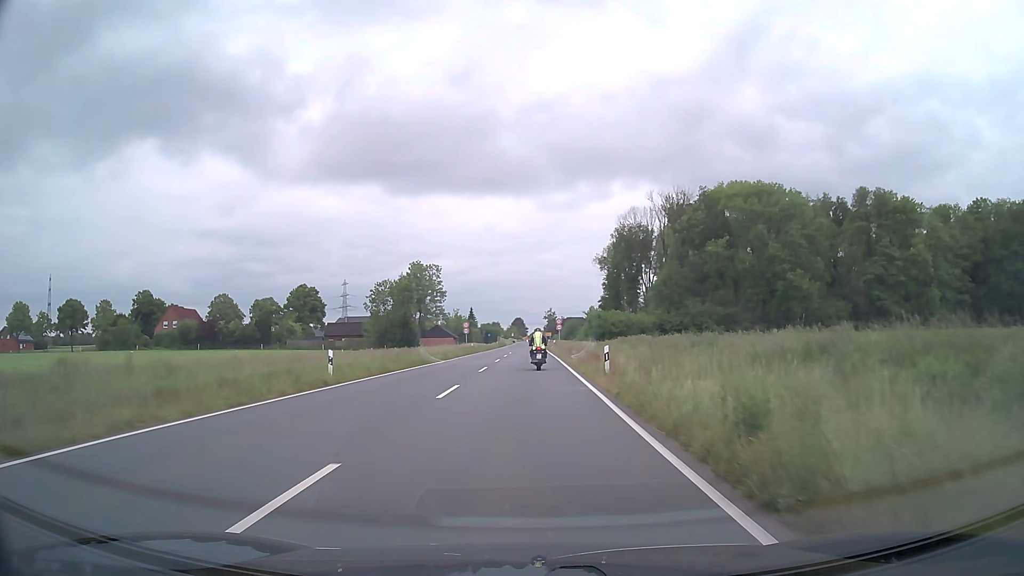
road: secondary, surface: asphalt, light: Day
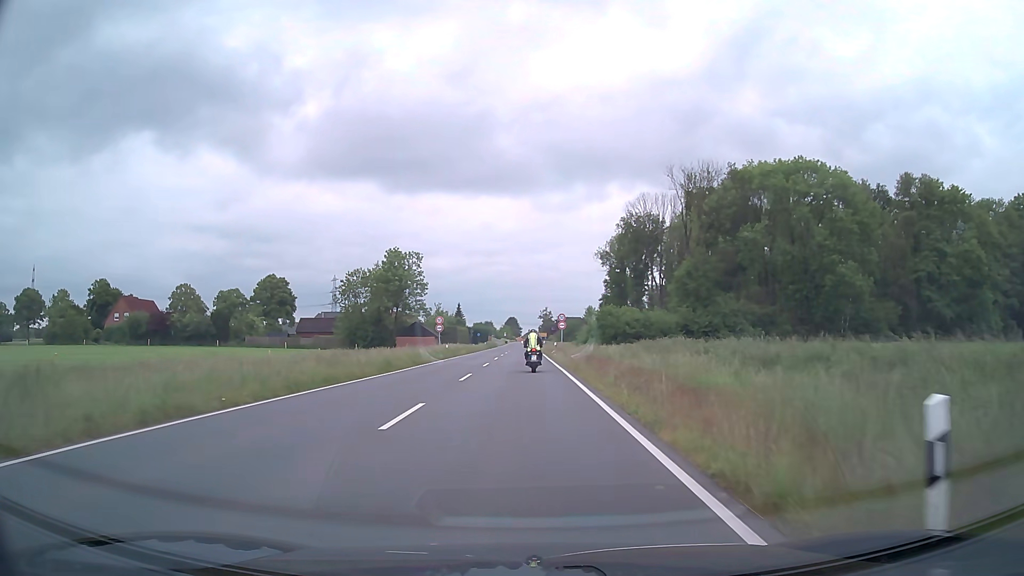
(+0.1, +17.0) m; +1°
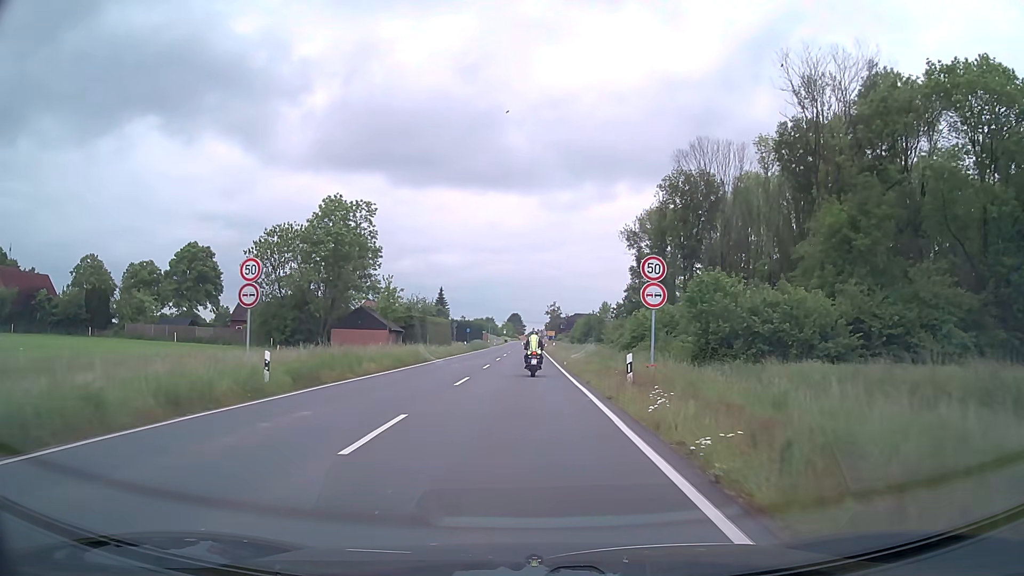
(-0.1, +38.0) m; 0°
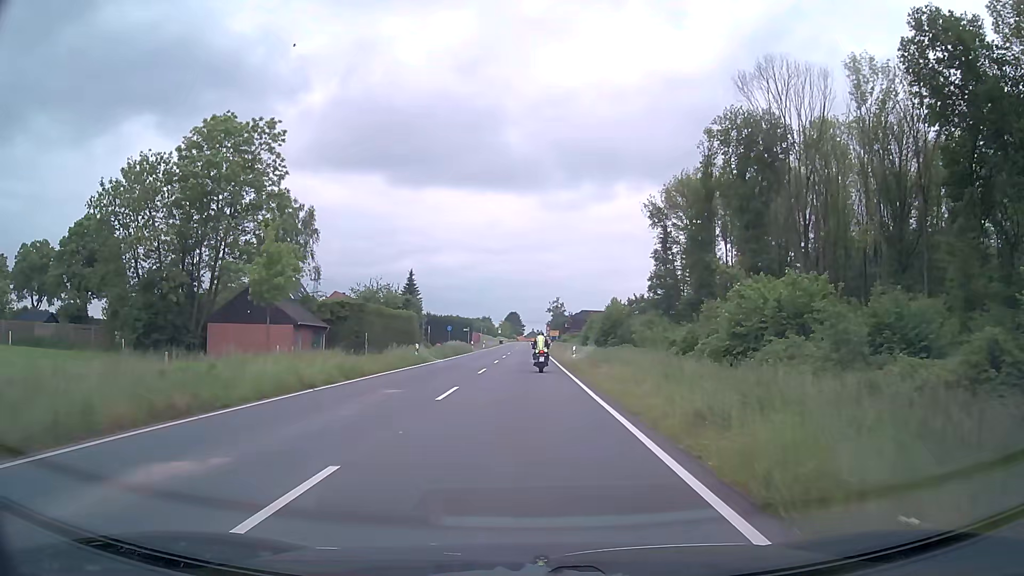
(0.0, +28.8) m; 0°
